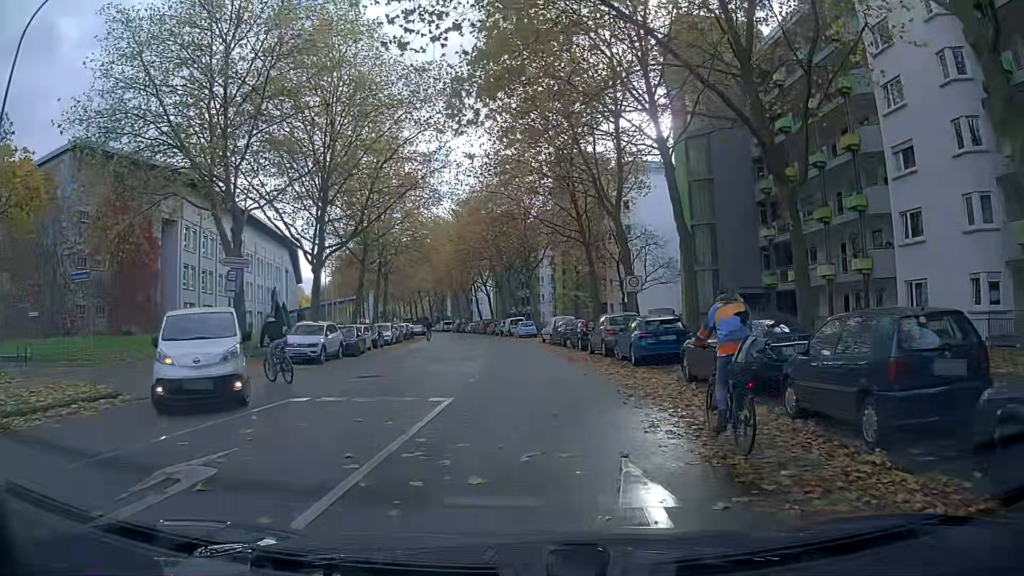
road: residential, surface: asphalt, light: Day
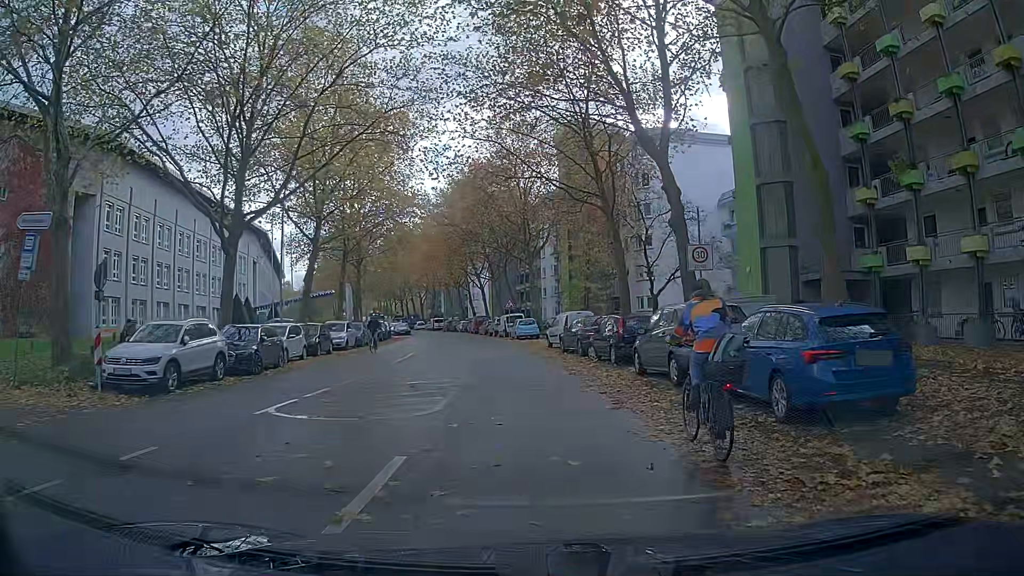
(-0.2, +11.8) m; -1°
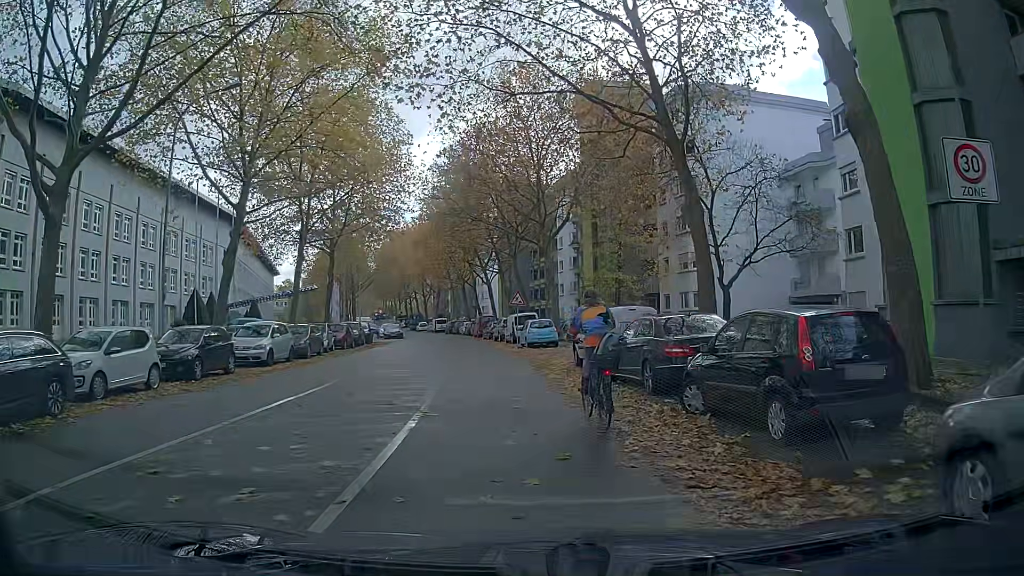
(0.0, +12.2) m; 0°
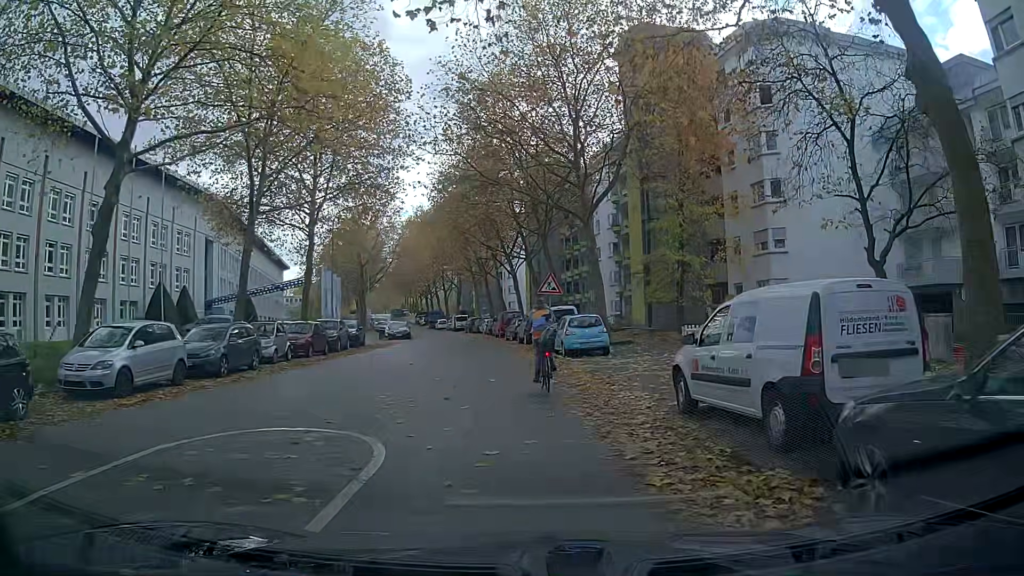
(-0.4, +10.9) m; -5°
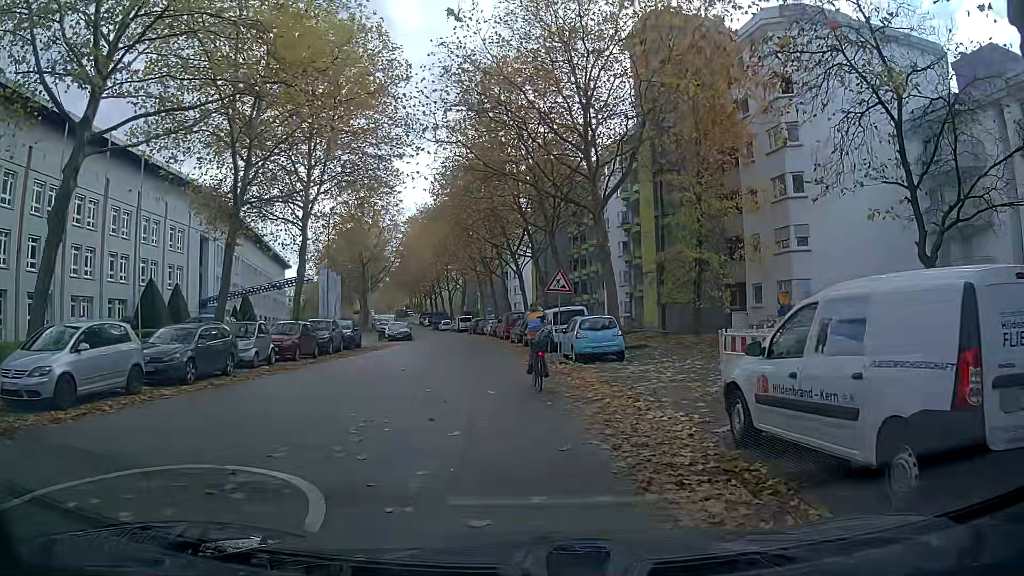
(0.0, +2.3) m; 0°
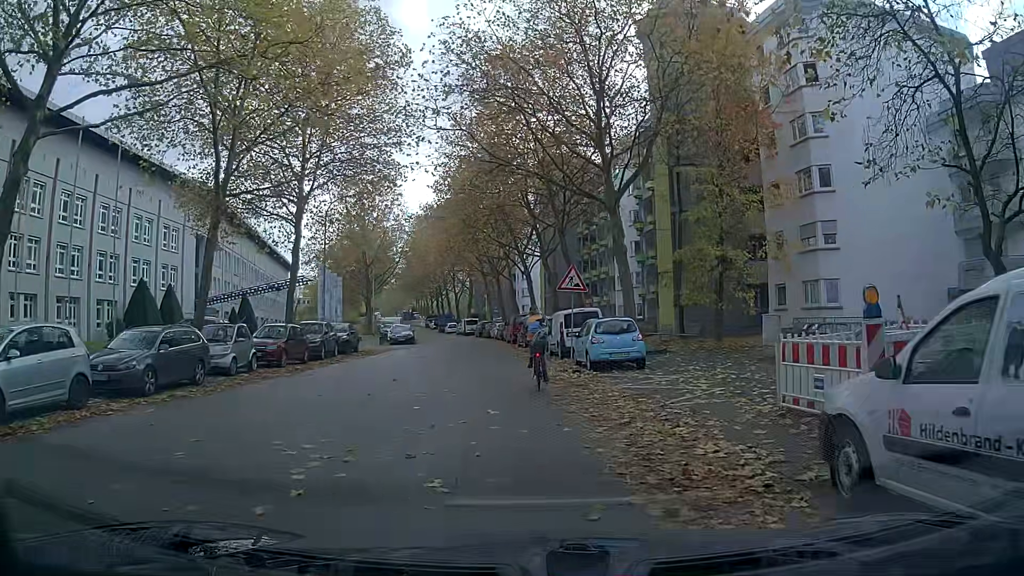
(0.0, +2.4) m; 0°
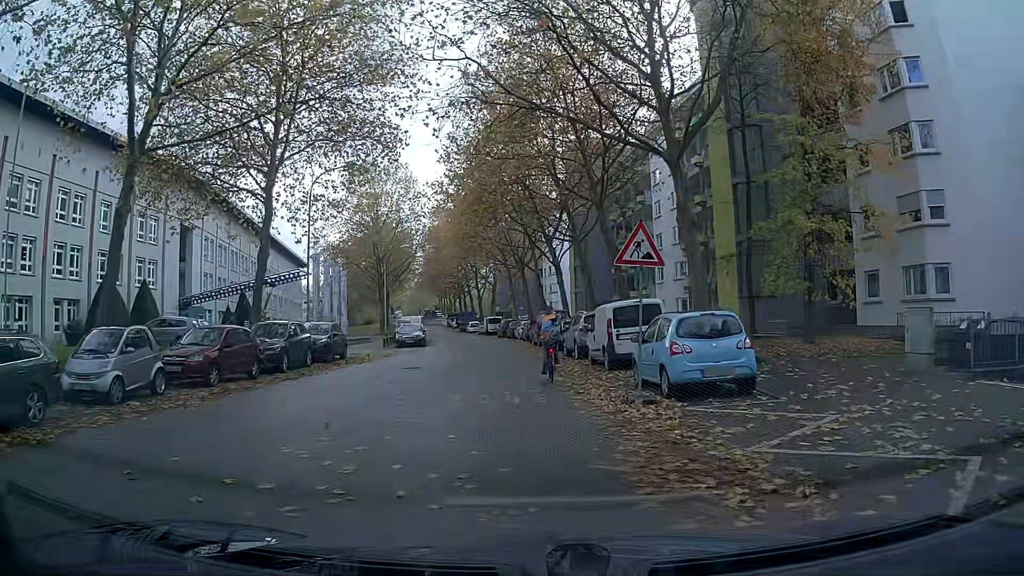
(0.0, +7.4) m; 0°
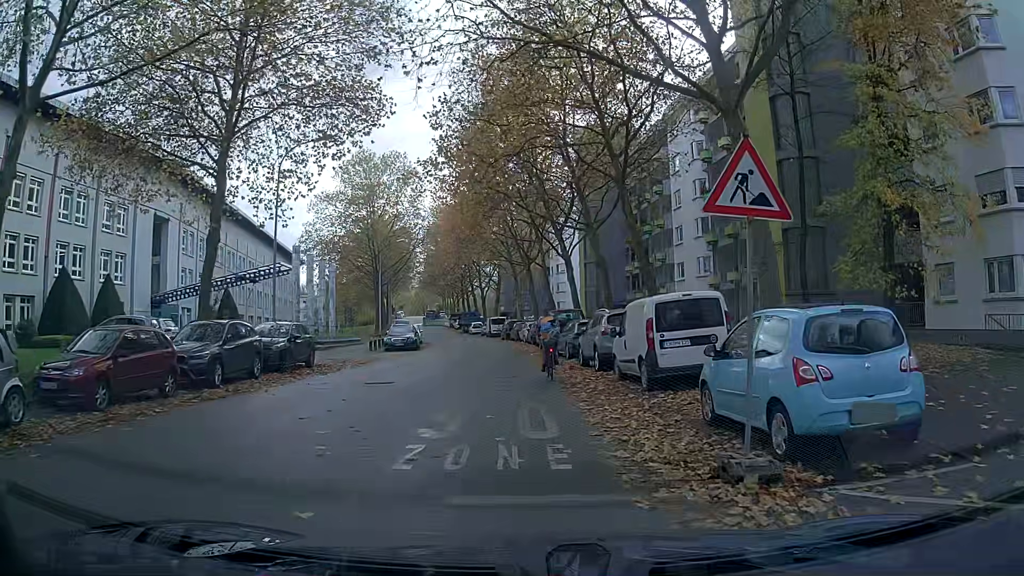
(-0.1, +5.2) m; -2°
